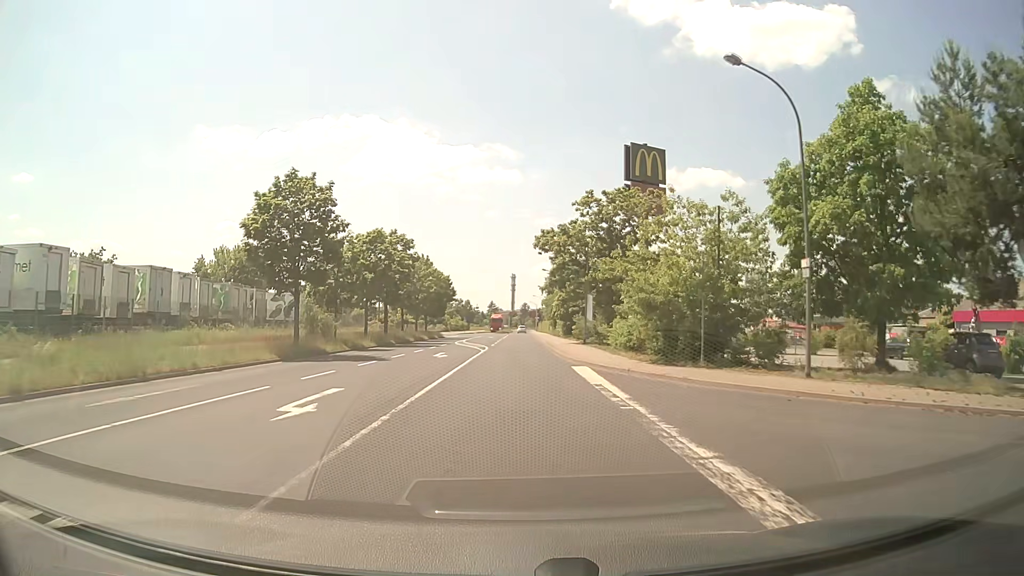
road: tertiary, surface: asphalt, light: Day
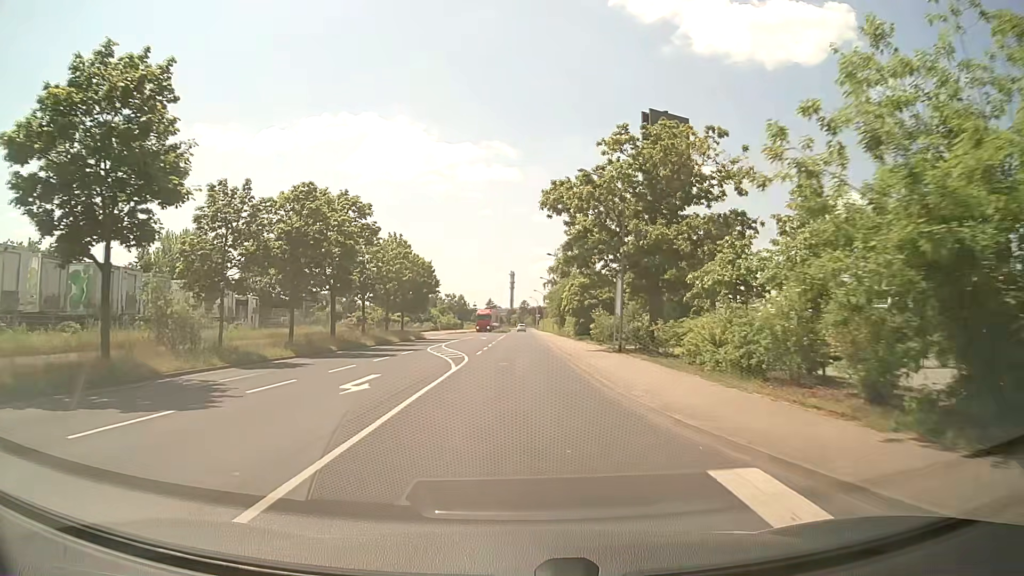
(0.0, +15.8) m; 0°
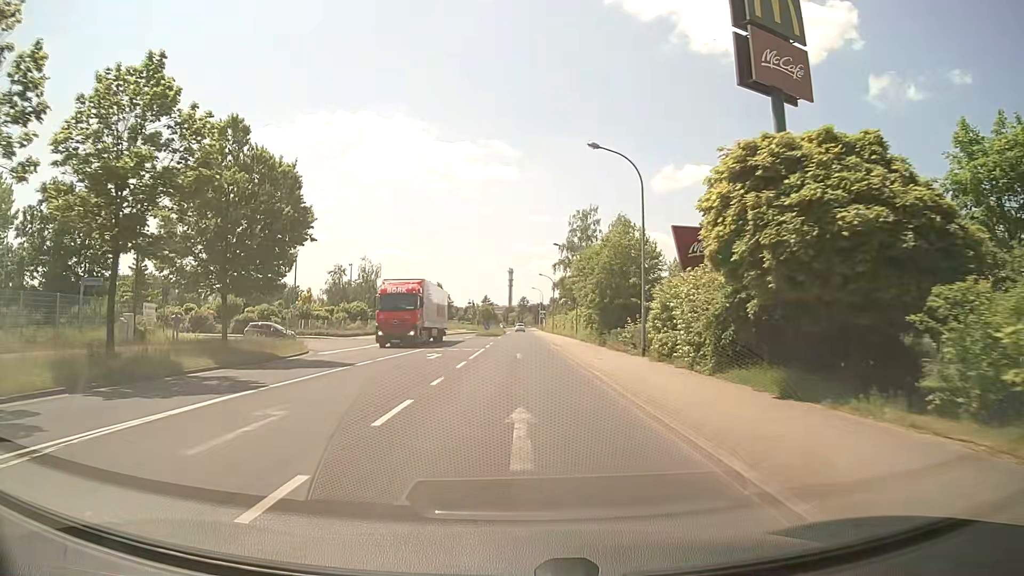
(+0.3, +39.6) m; 0°
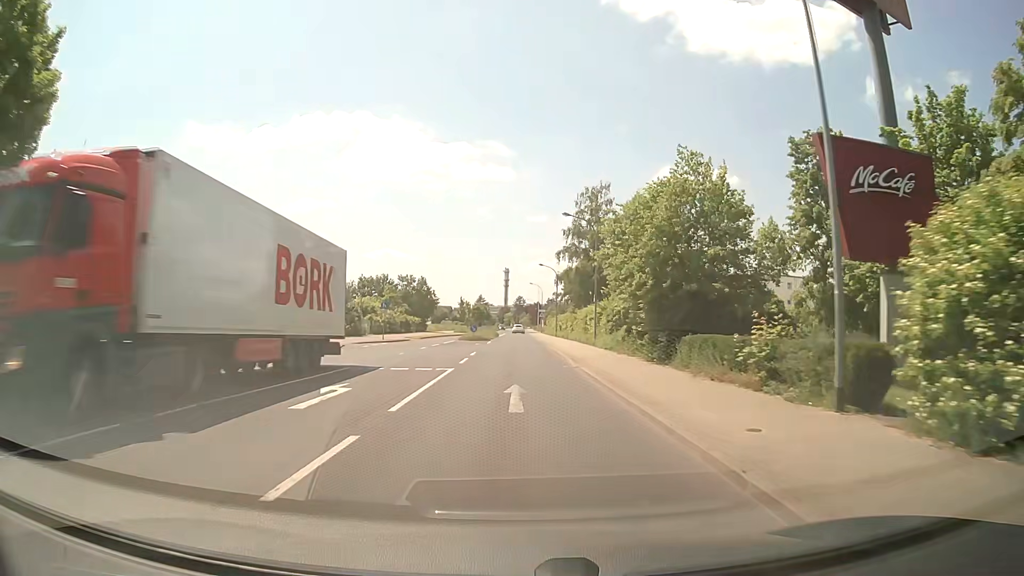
(+0.1, +15.9) m; +1°
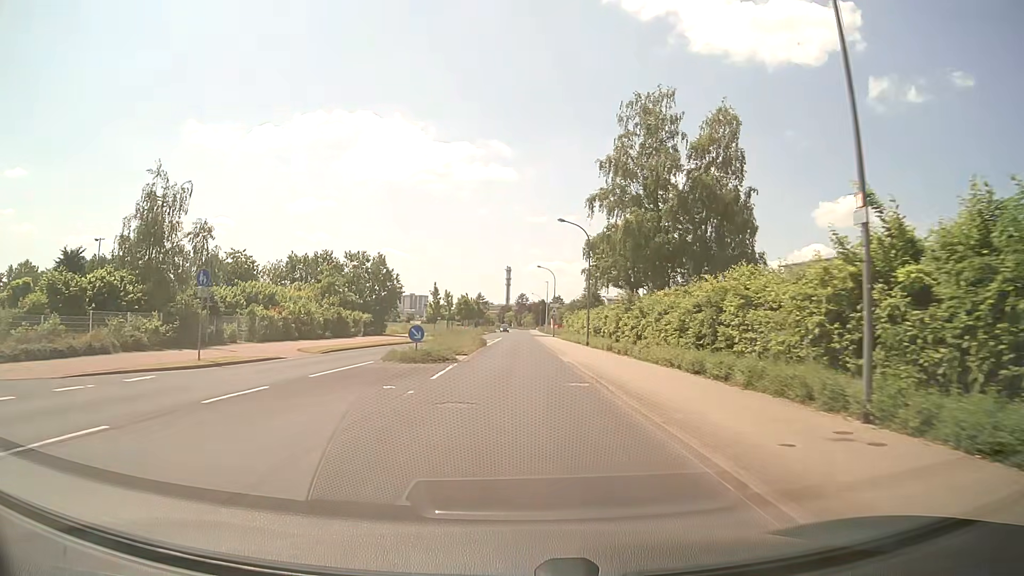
(0.0, +31.7) m; 0°
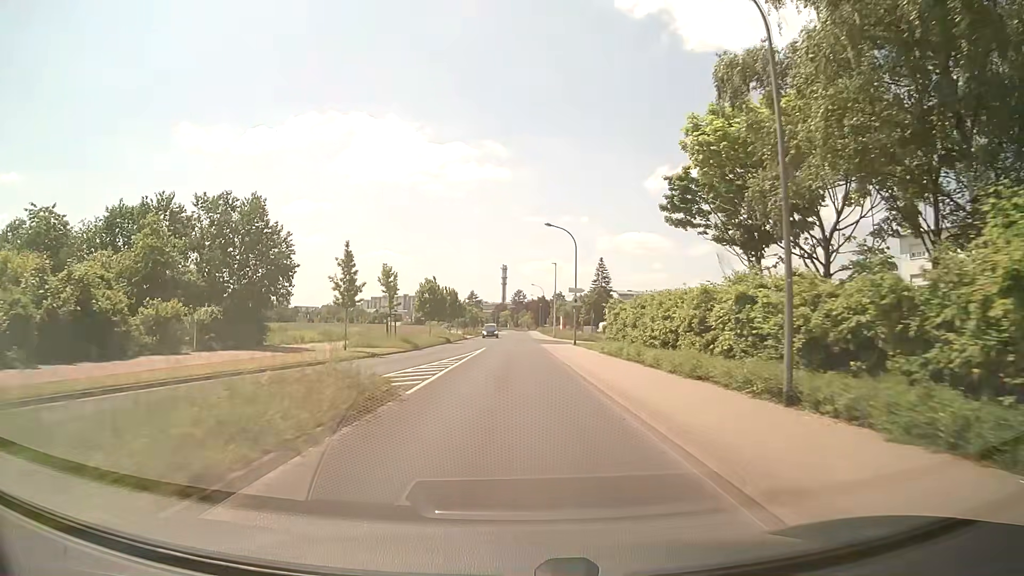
(+0.2, +31.6) m; 0°
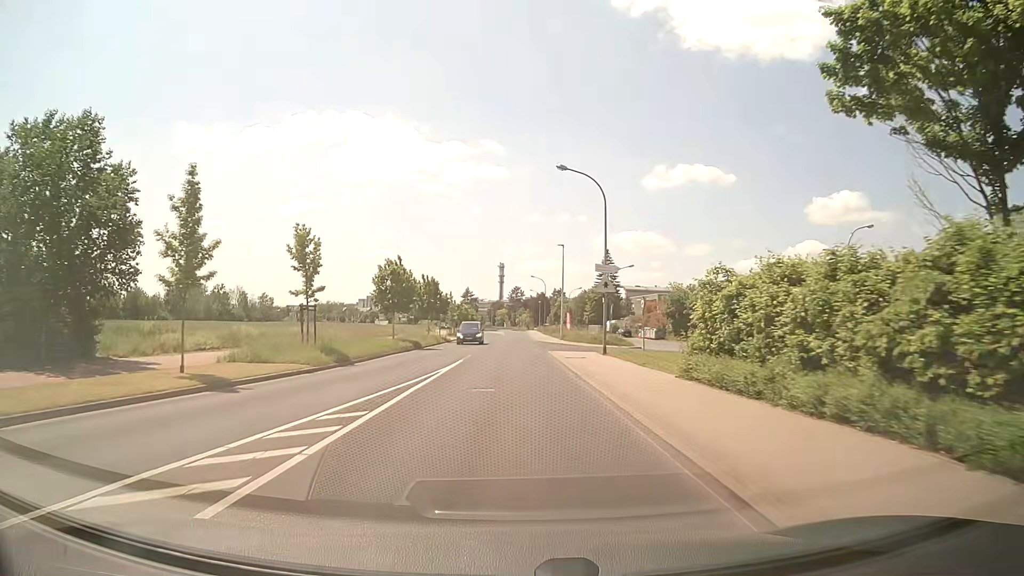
(0.0, +15.9) m; 0°
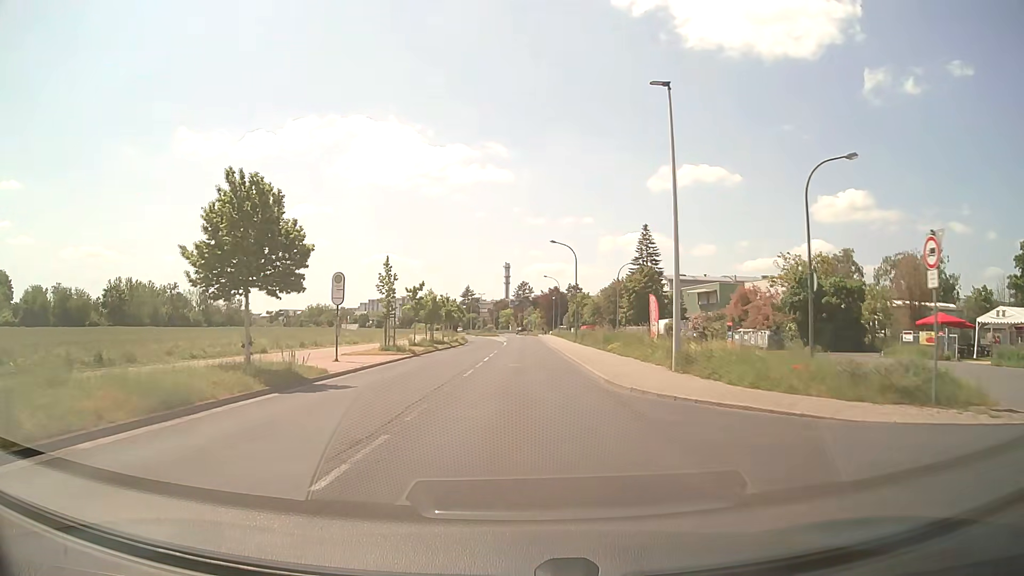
(-0.3, +39.7) m; -1°
(0, +10) (0, +20) (0, +30) (0, +40) (+1, +50) (+1, +60) (+1, +70) (+1, +80) (+1, +90) (+1, +100) m
